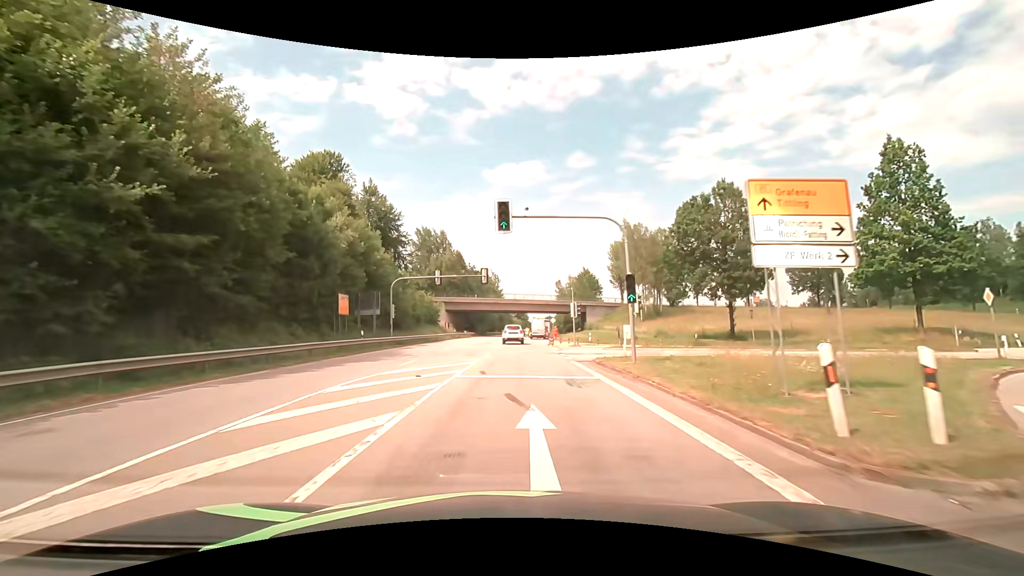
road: primary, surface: asphalt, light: Day
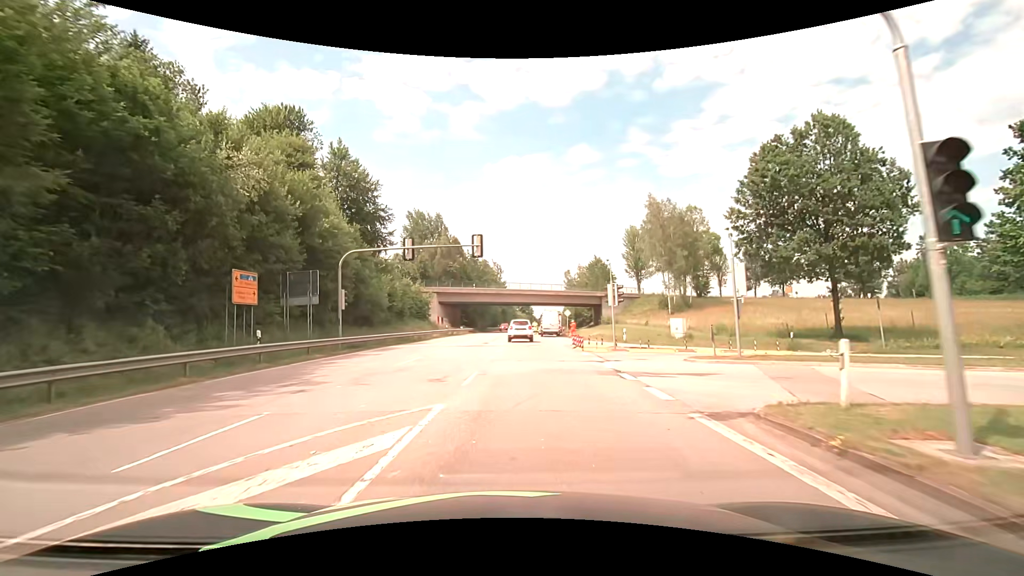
(0.0, +13.5) m; 0°
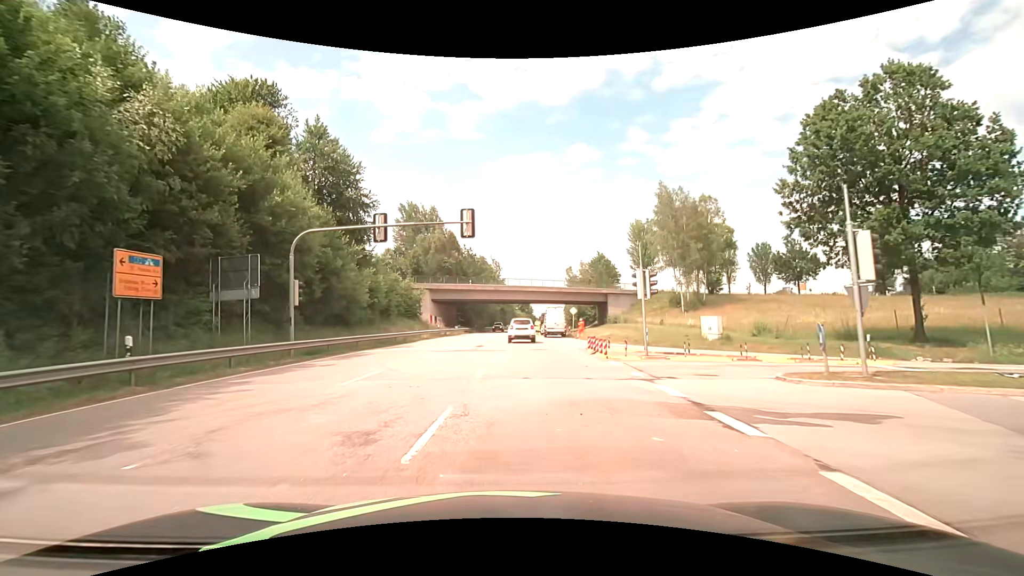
(0.0, +6.0) m; 0°
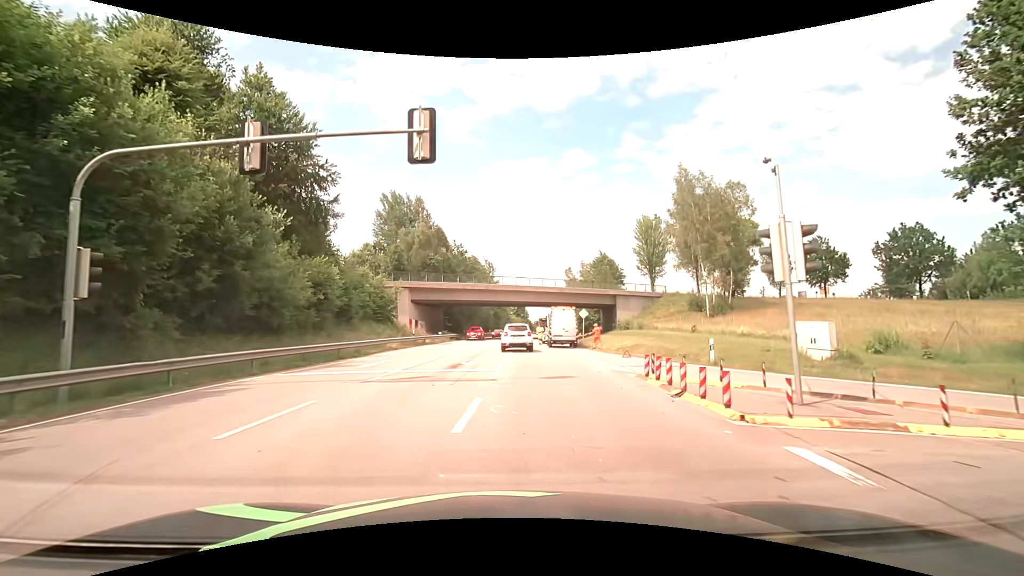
(0.0, +10.7) m; 0°
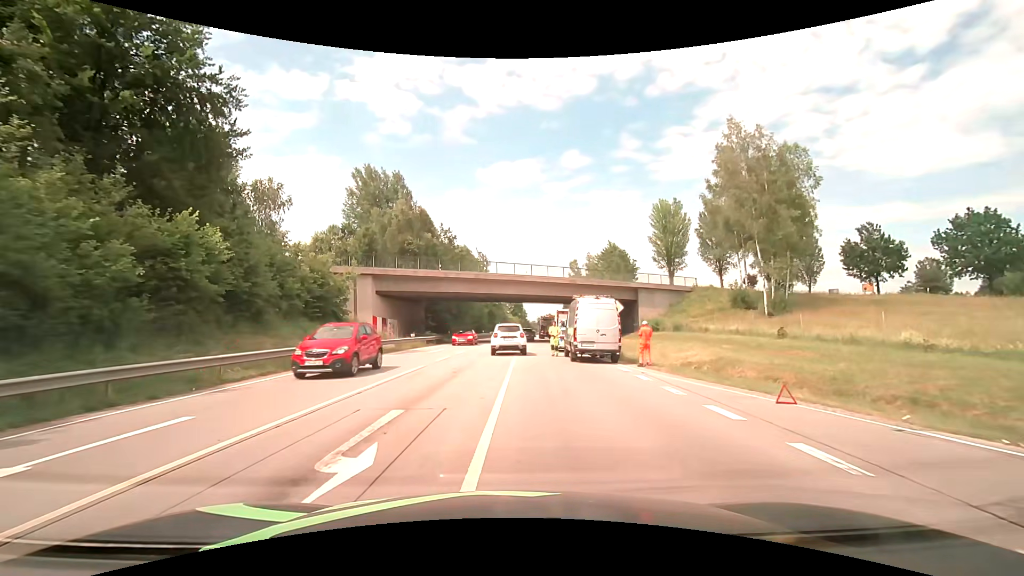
(+0.1, +14.1) m; 0°
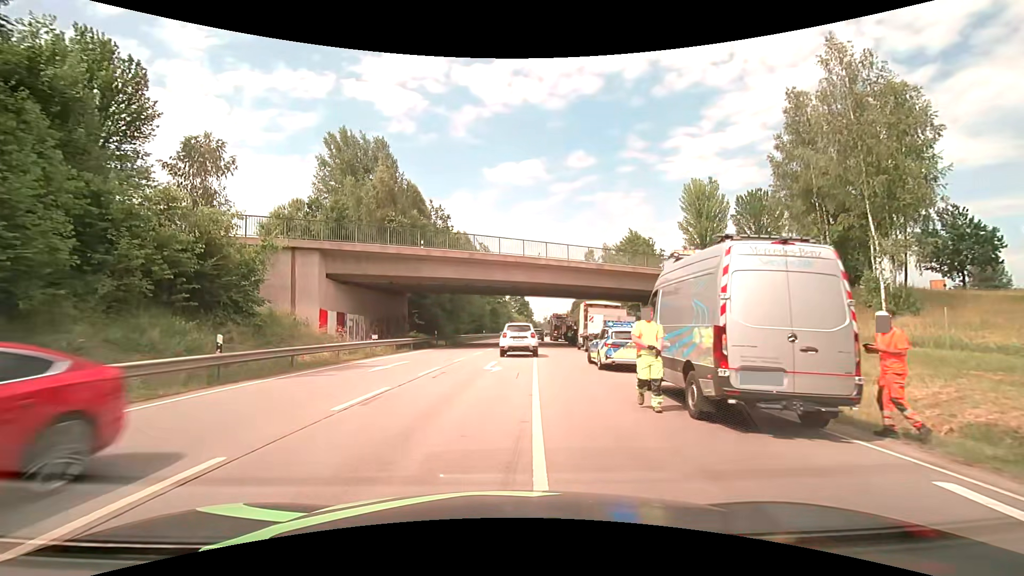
(-0.1, +13.5) m; -1°
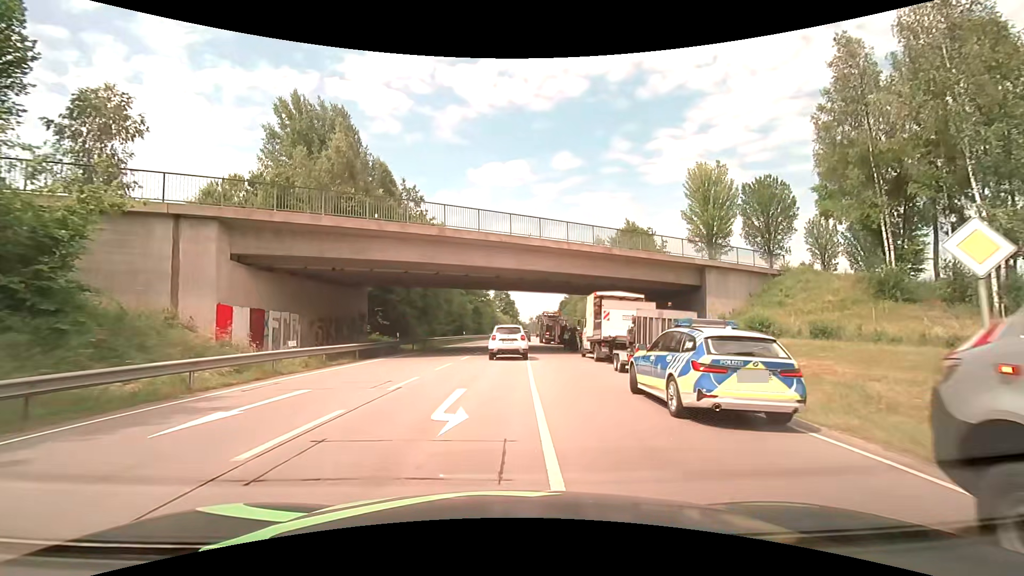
(+0.1, +8.9) m; +2°
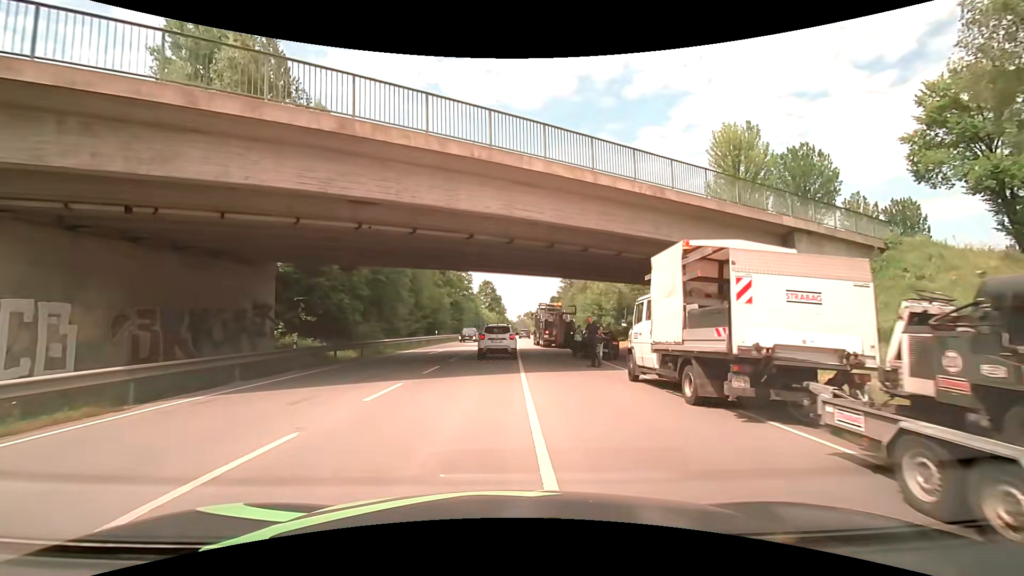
(+0.1, +13.7) m; +1°
(0, +10) (0, +20) (0, +30) (0, +40) (0, +50) (0, +60) (+1, +70) (+2, +80) (+2, +90) (+3, +100) m
